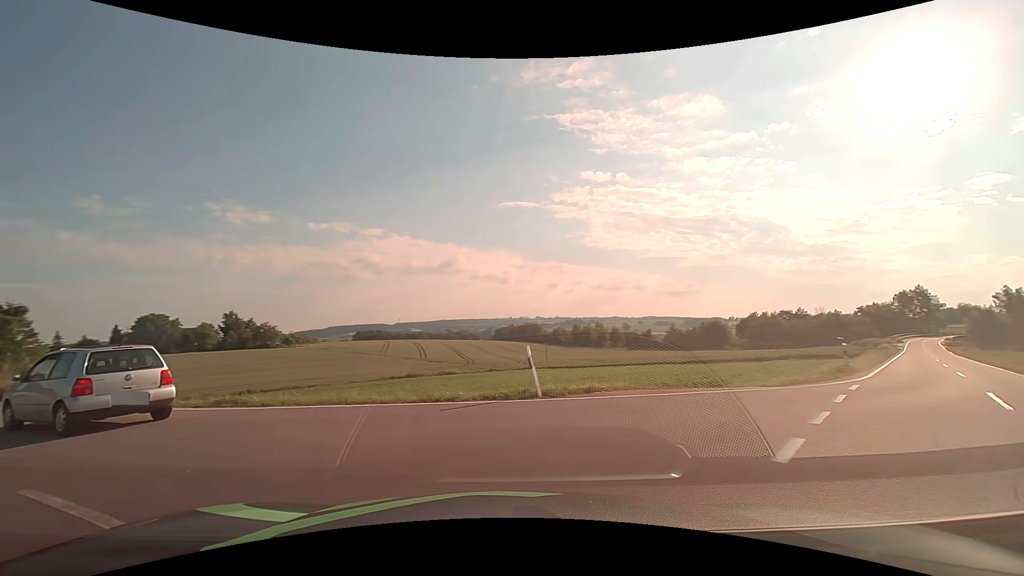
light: Day
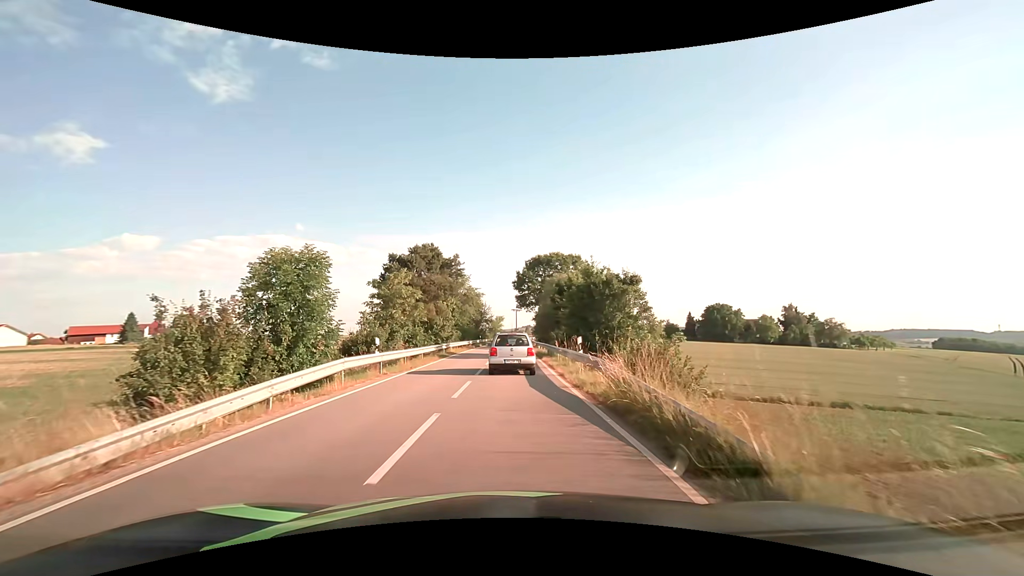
(-11.0, +12.7) m; -59°
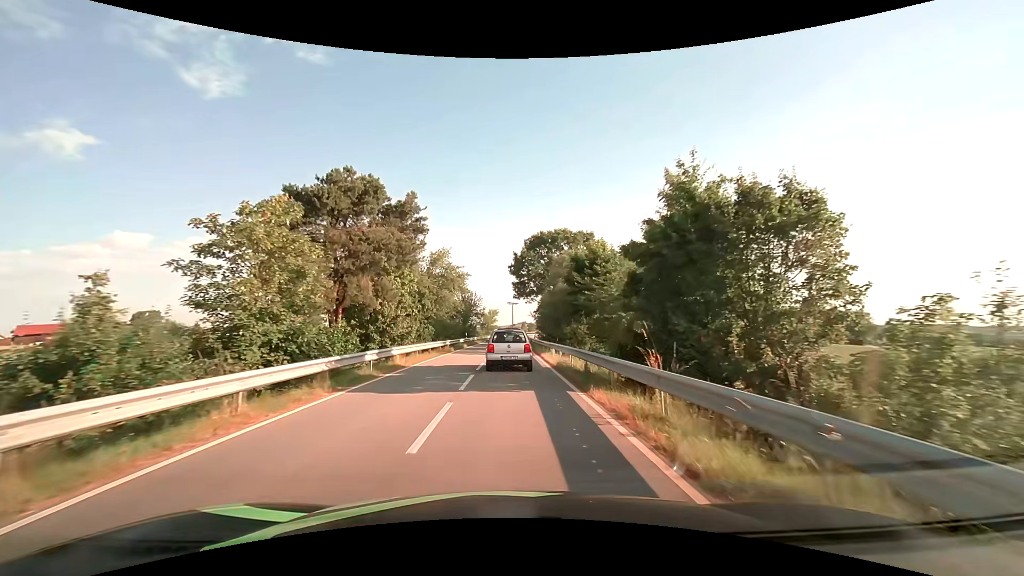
(+0.1, +17.6) m; +1°
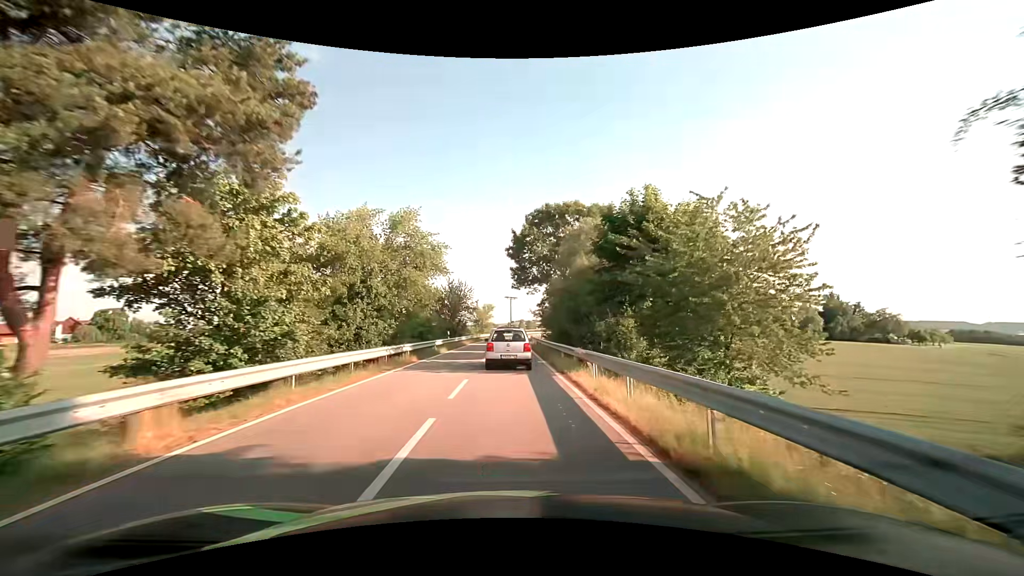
(0.0, +14.0) m; 0°
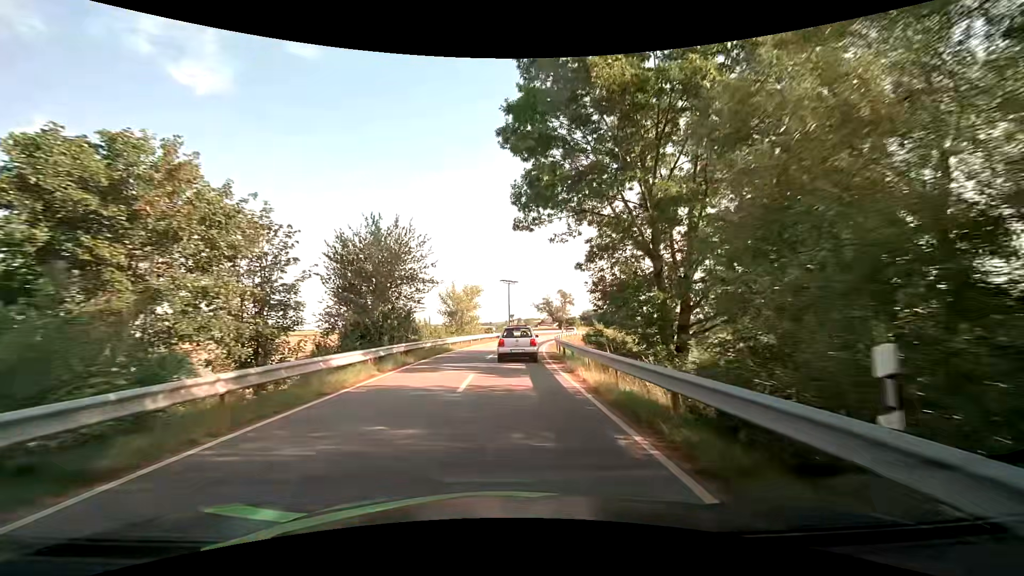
(+0.1, +34.9) m; +1°
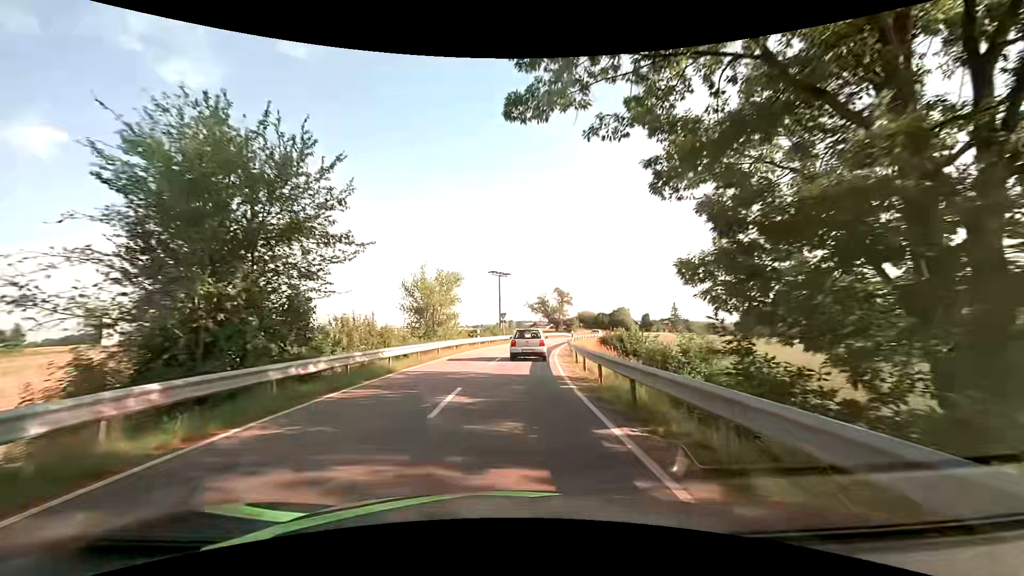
(+0.1, +14.2) m; +1°
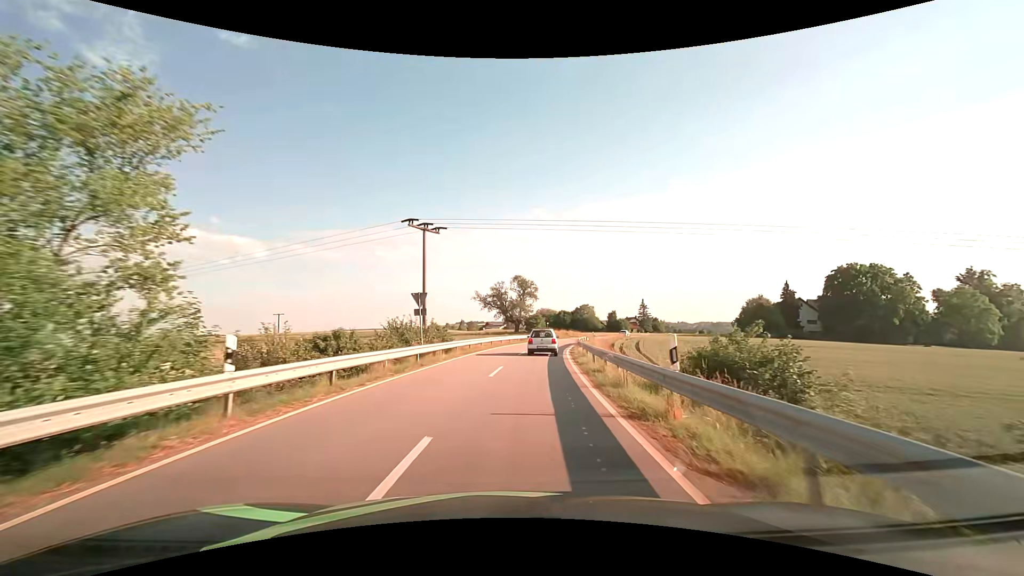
(+0.9, +29.8) m; +5°
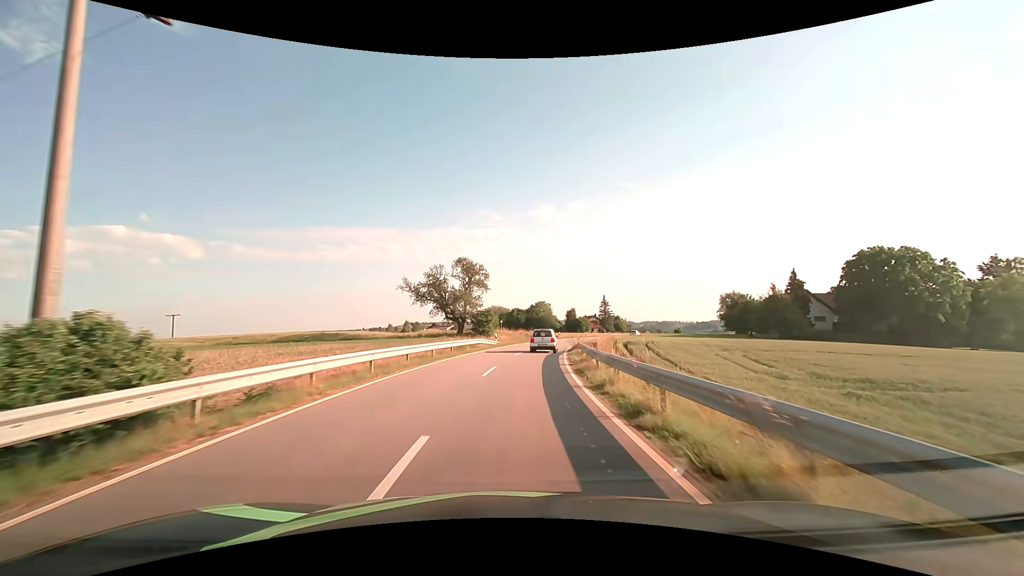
(+1.2, +24.4) m; +6°
(0, +10) (+1, +20) (+2, +30) (+3, +40) (+5, +50) (+7, +59) (+10, +69) (+12, +79) (+16, +88) (+19, +97) m
